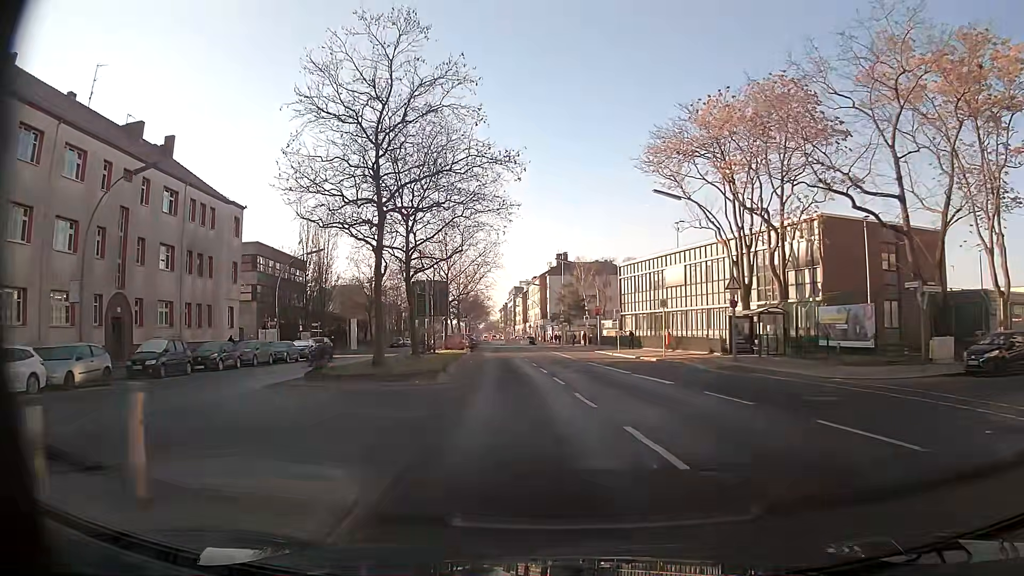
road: secondary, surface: asphalt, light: Day
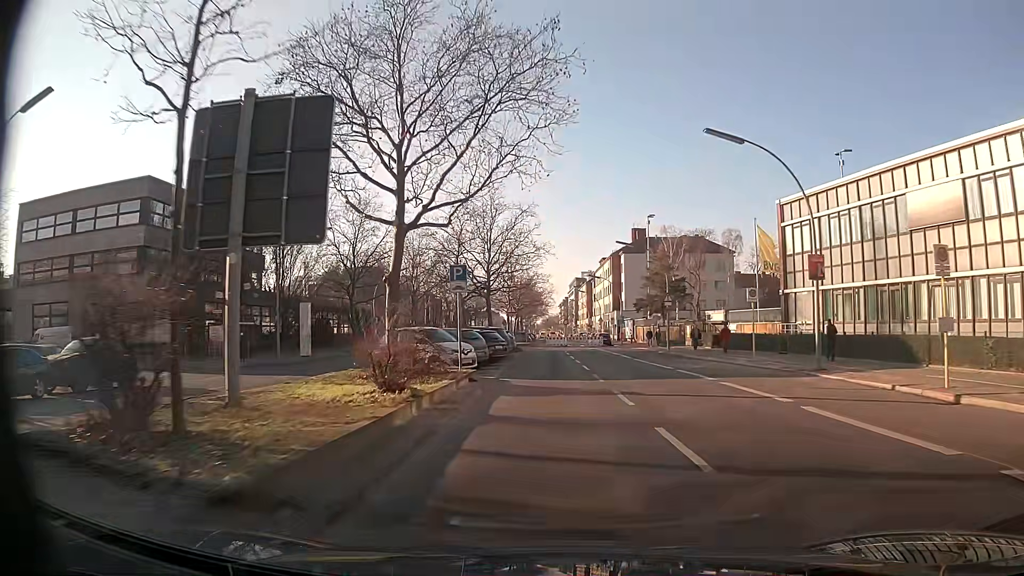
(-2.1, +36.4) m; -5°
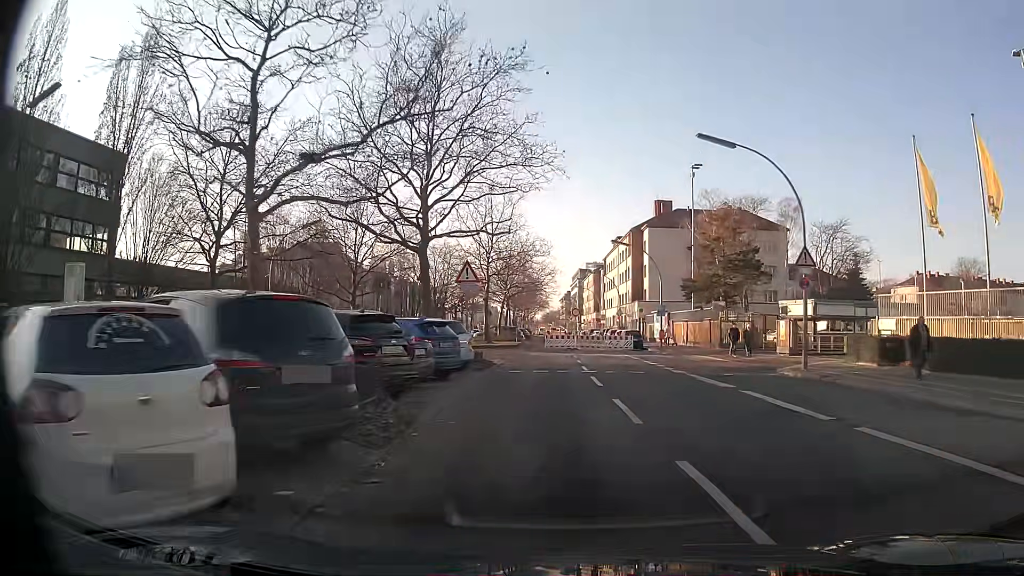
(0.0, +26.3) m; 0°
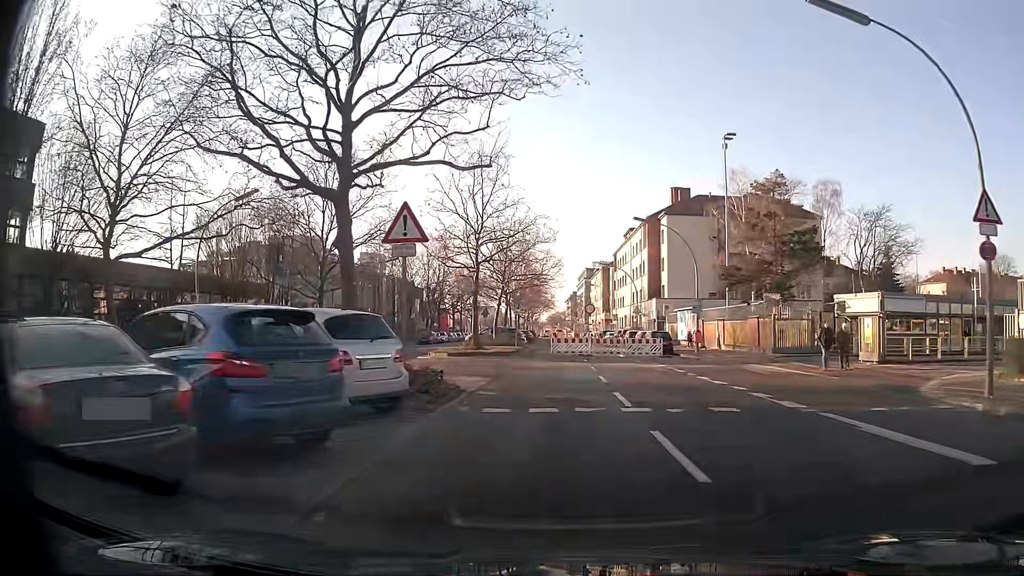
(0.0, +10.2) m; 0°
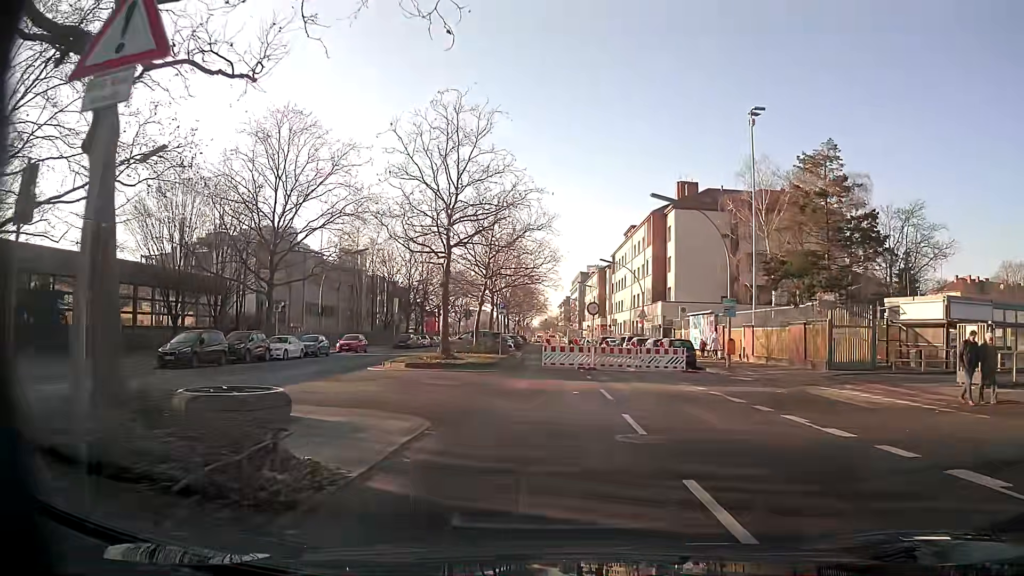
(0.0, +8.3) m; 0°
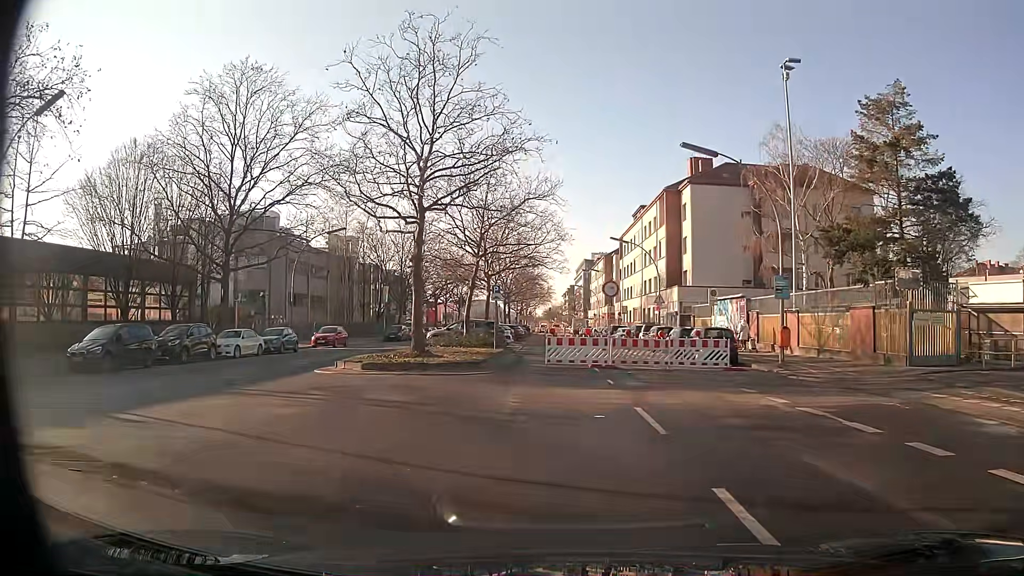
(+0.1, +6.5) m; 0°
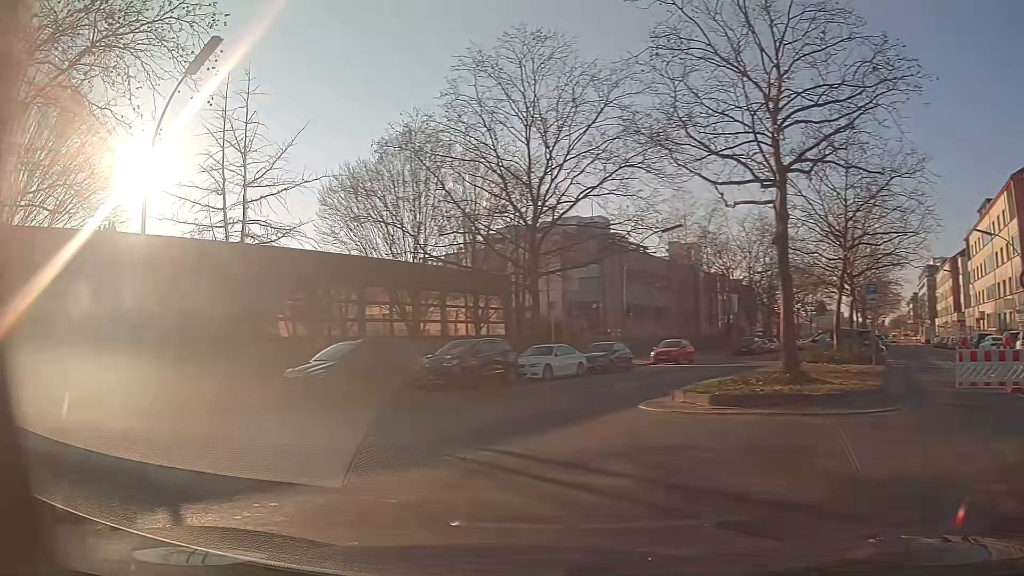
(-0.8, +6.5) m; -28°
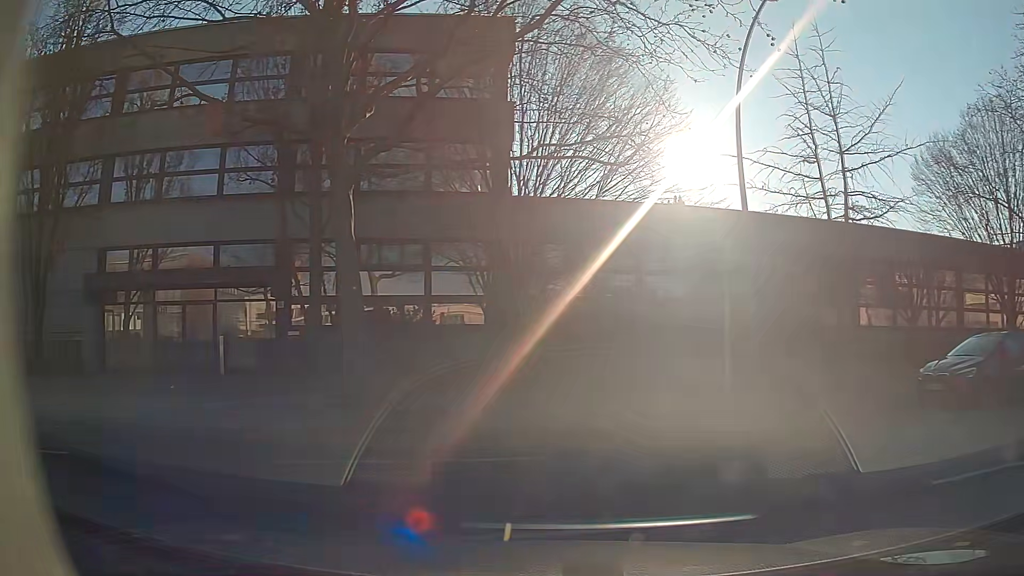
(-1.4, +3.3) m; -47°
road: service
